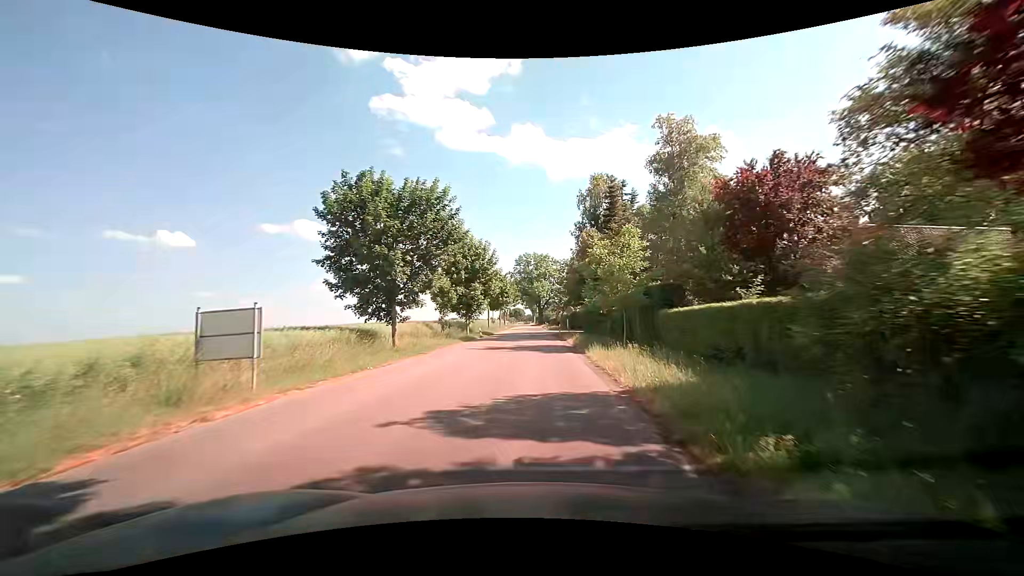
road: tertiary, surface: asphalt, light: Day
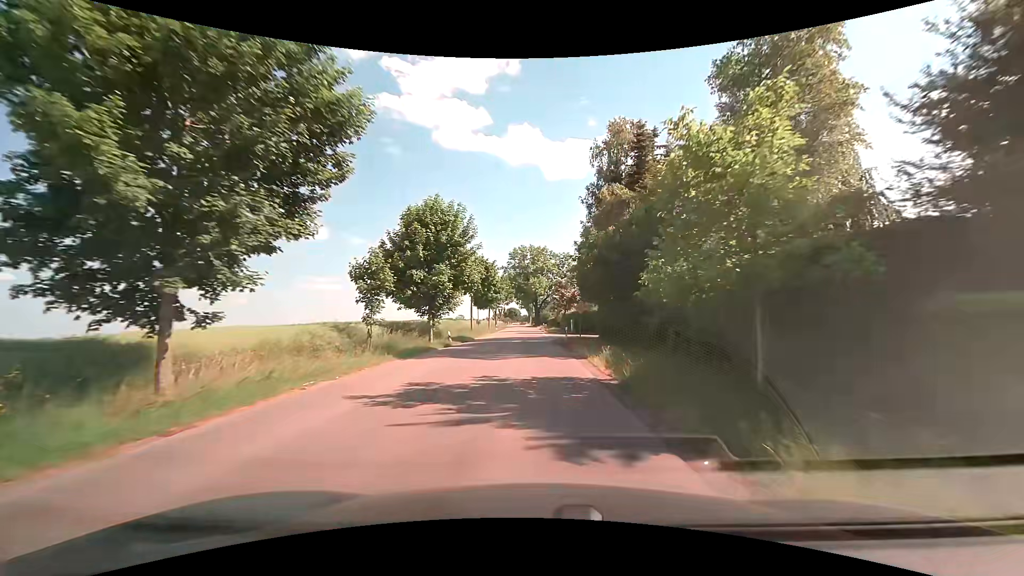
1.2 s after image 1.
(0.0, +15.2) m; 0°
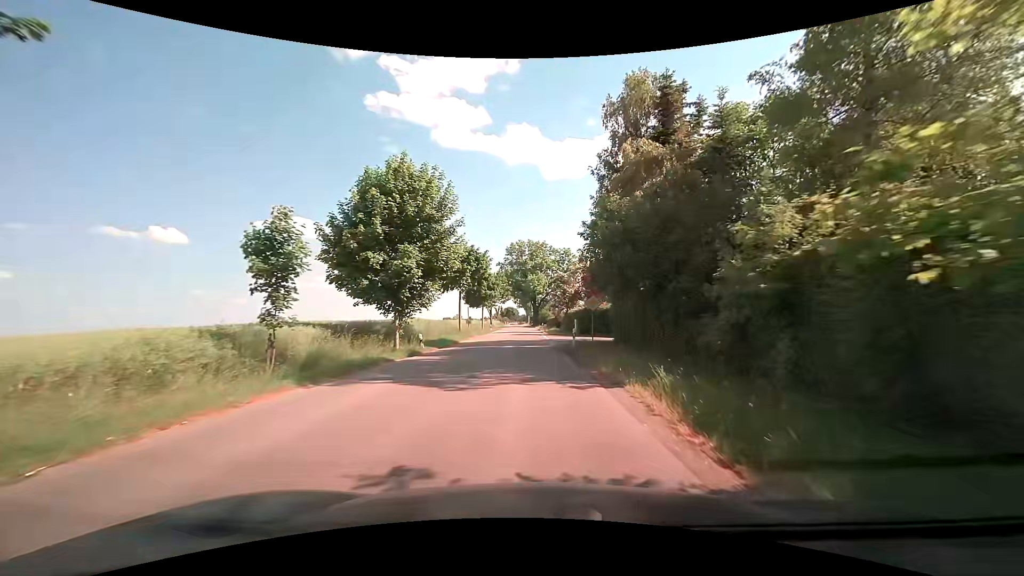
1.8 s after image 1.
(0.0, +7.7) m; 0°
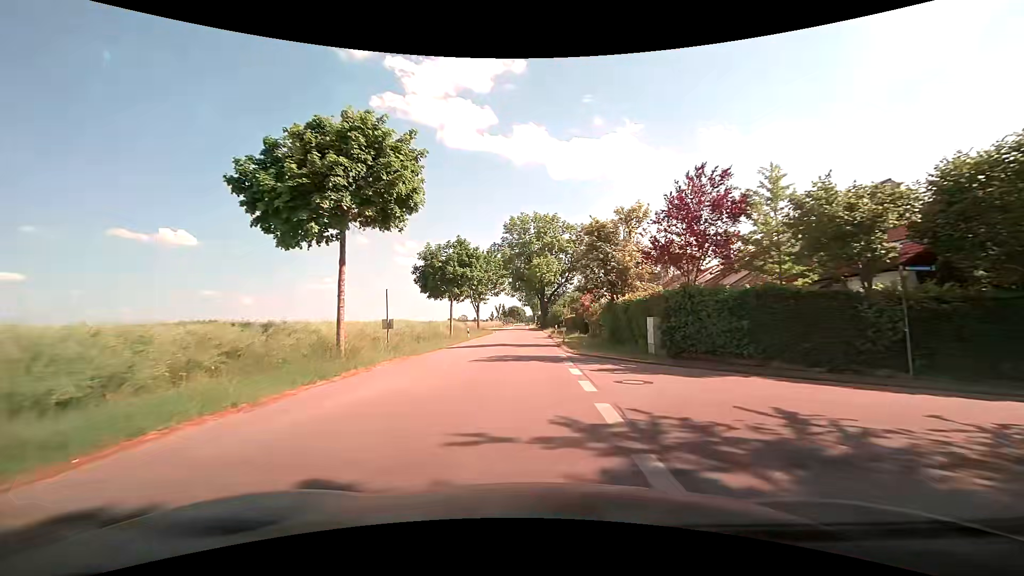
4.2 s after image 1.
(0.0, +30.8) m; -1°
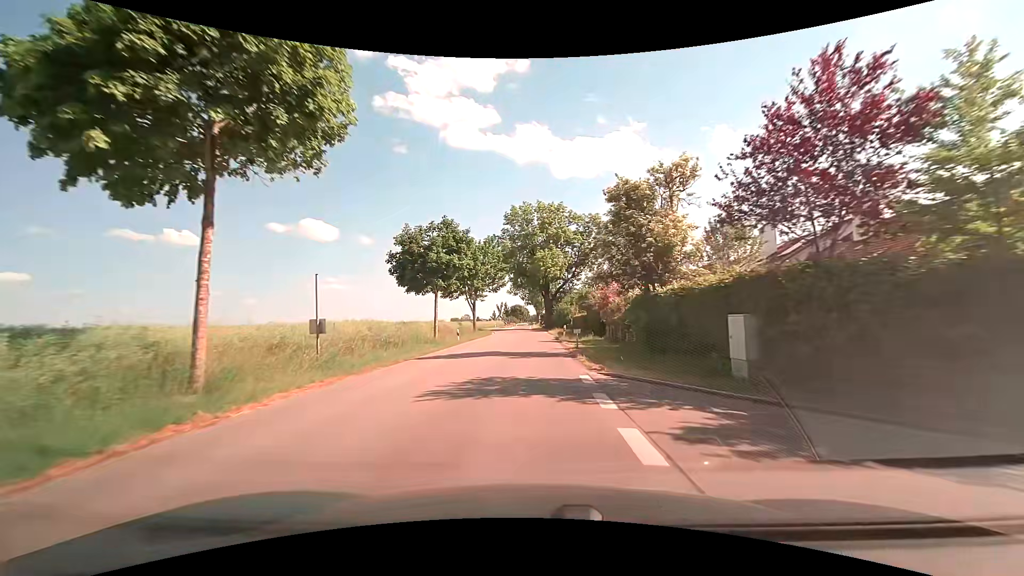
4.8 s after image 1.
(0.0, +7.8) m; 0°
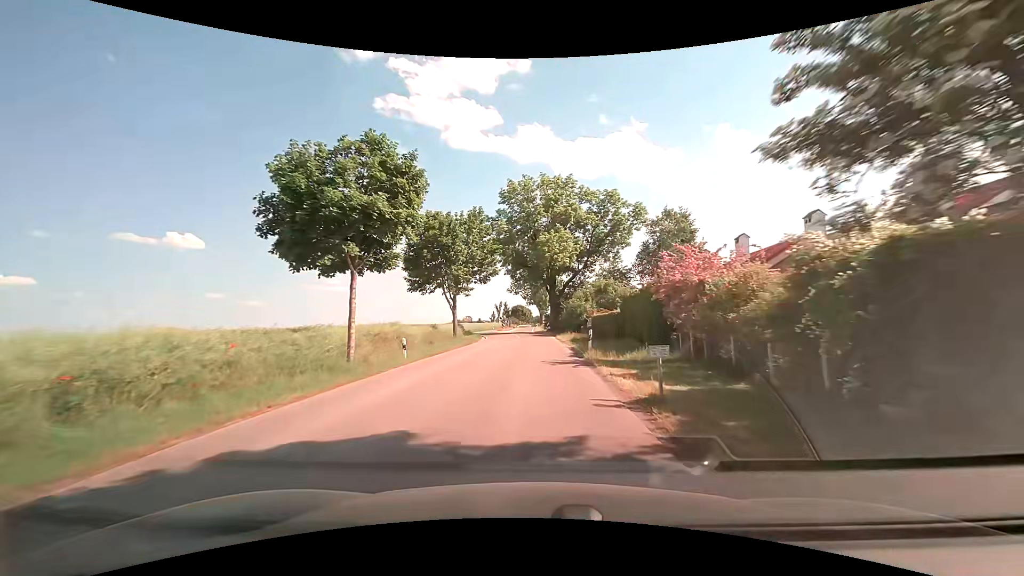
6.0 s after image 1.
(+0.1, +15.6) m; 0°
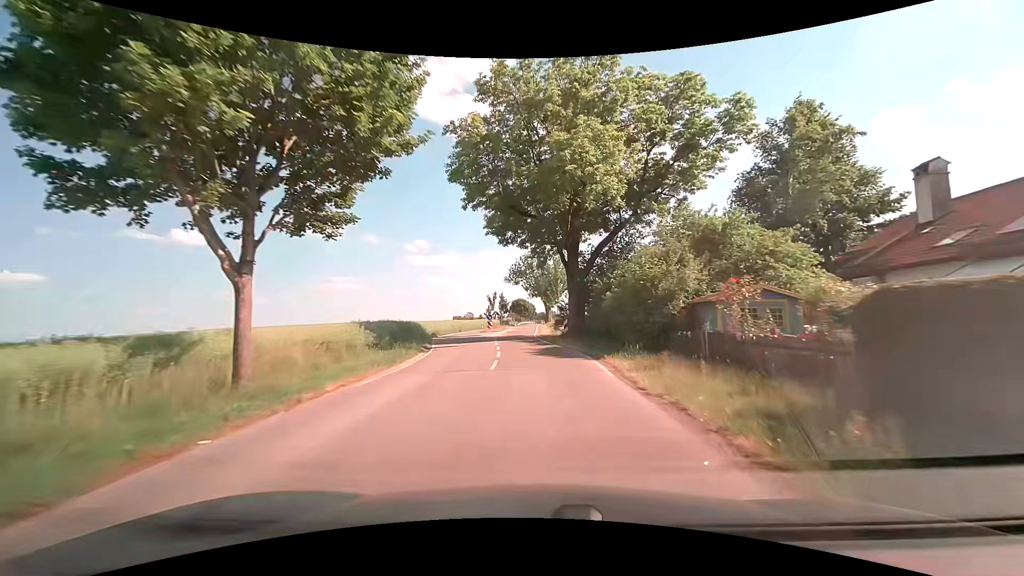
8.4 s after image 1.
(-0.1, +30.2) m; 0°
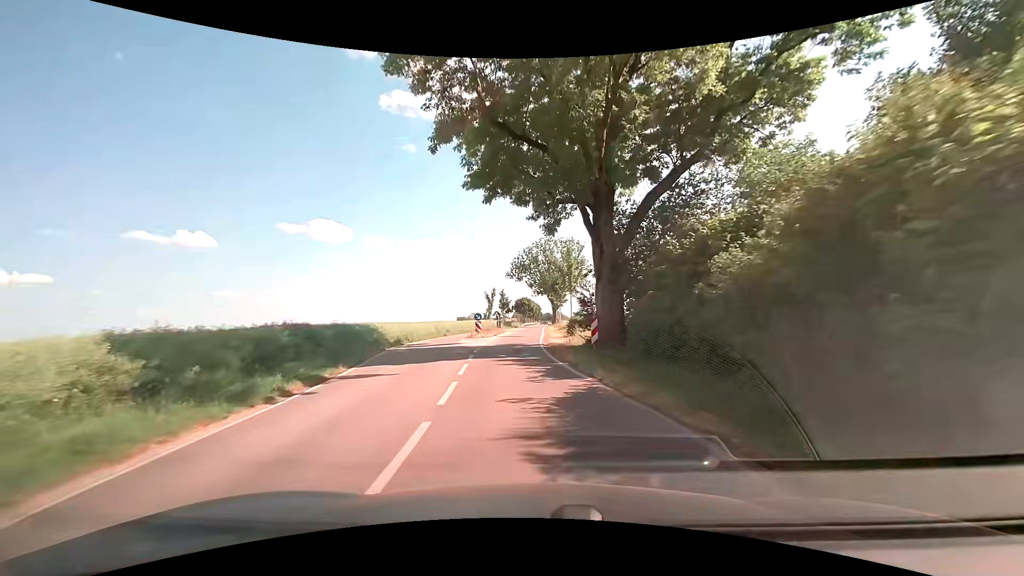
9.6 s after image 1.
(0.0, +14.4) m; 0°
(0, +10) (-1, +20) (-1, +30) (-1, +40) (-1, +50) (-1, +60) (-1, +70) (-1, +80) (-1, +90) (-1, +100) m
